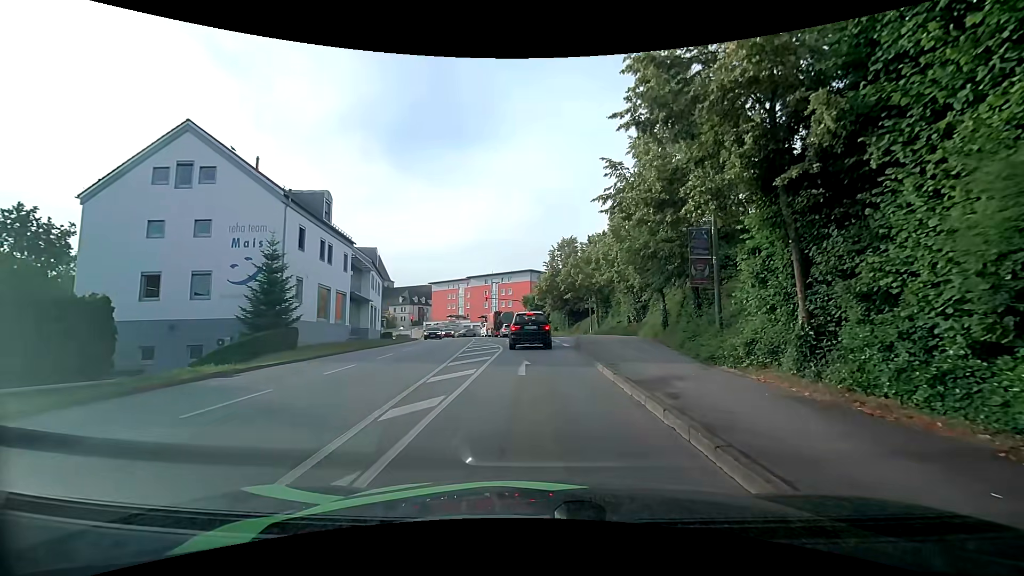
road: tertiary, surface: asphalt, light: Day
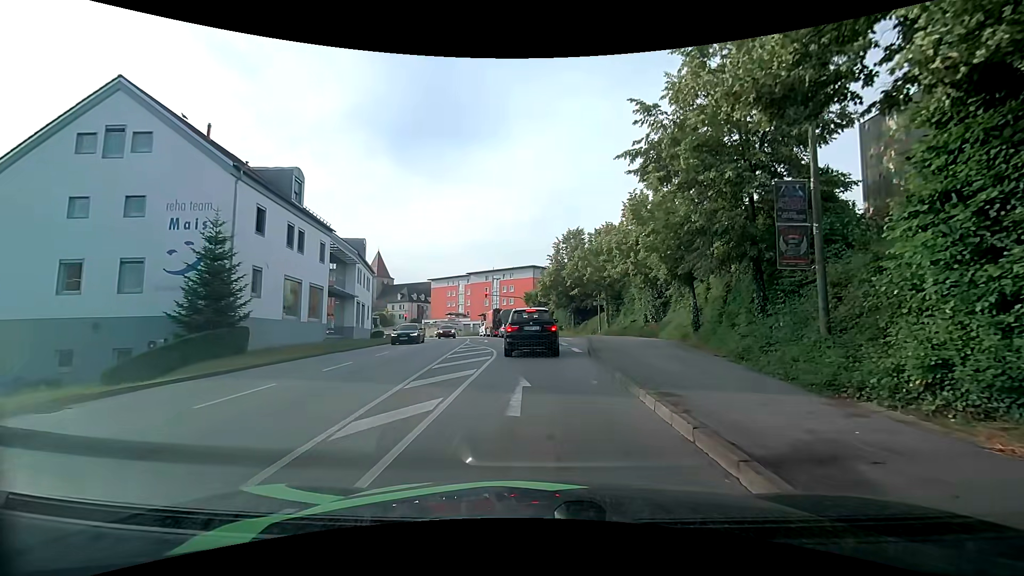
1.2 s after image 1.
(+0.1, +5.1) m; 0°
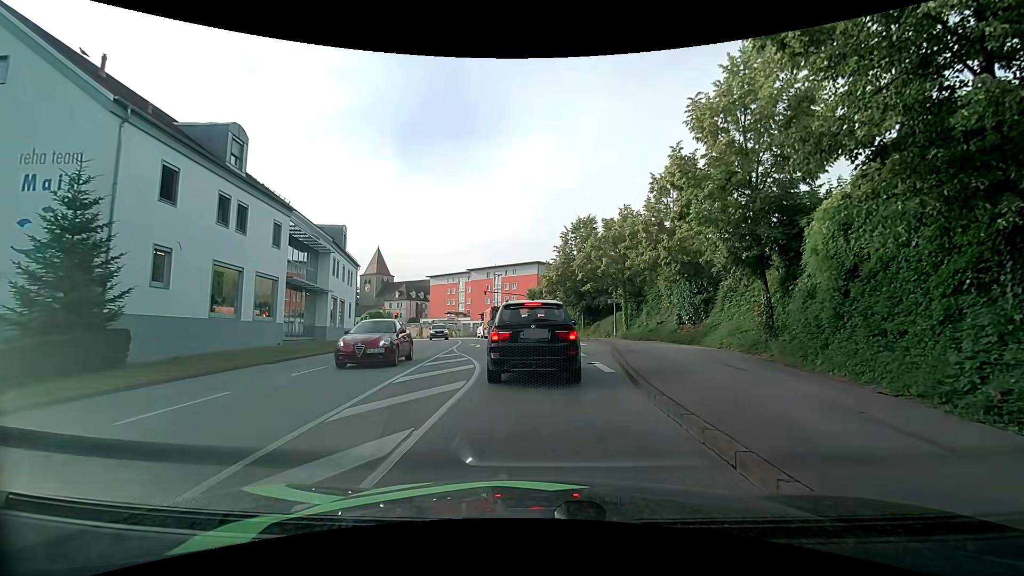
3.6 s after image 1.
(0.0, +7.1) m; 0°
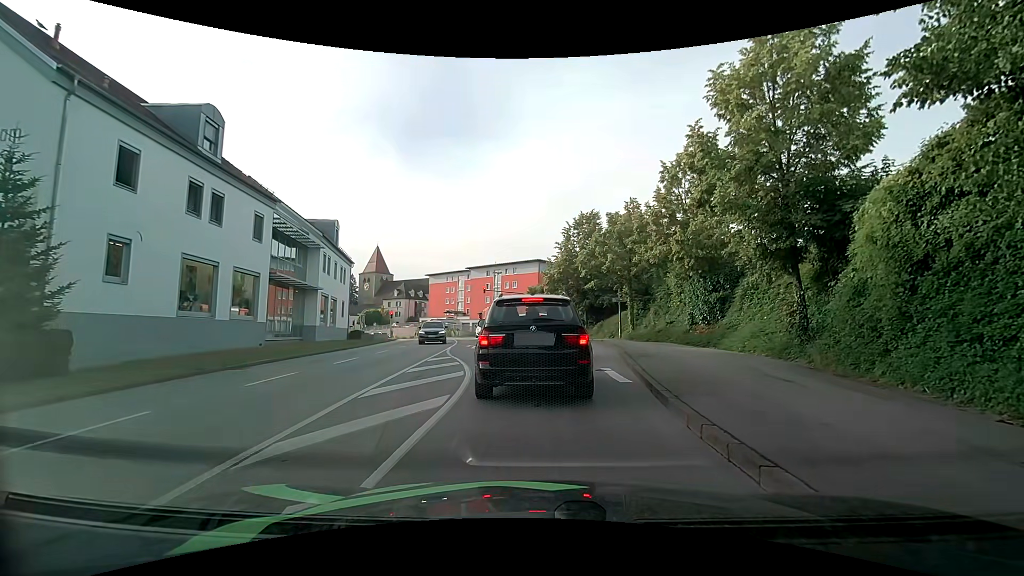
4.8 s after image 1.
(0.0, +2.0) m; -2°
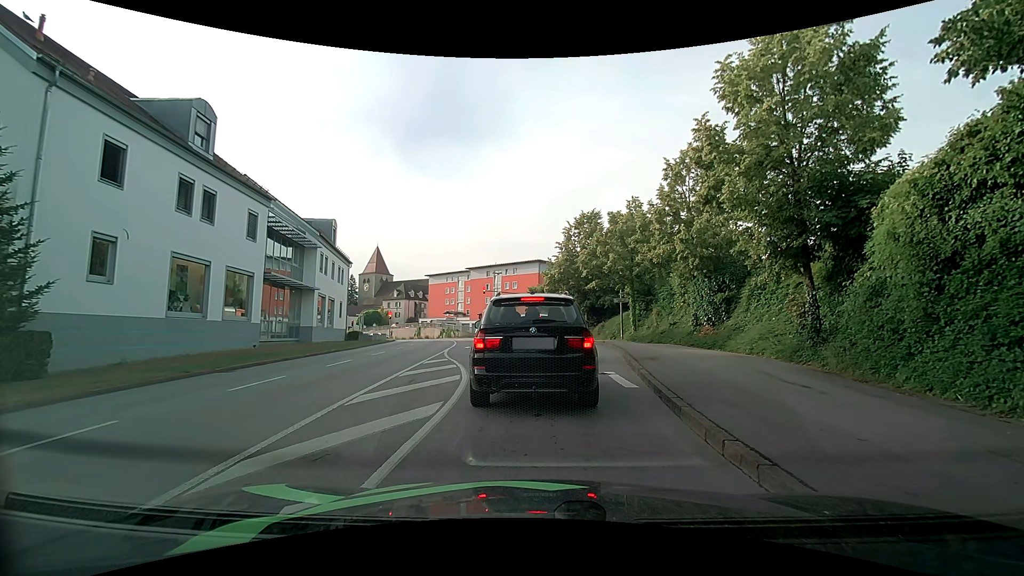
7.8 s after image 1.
(0.0, +0.7) m; 0°
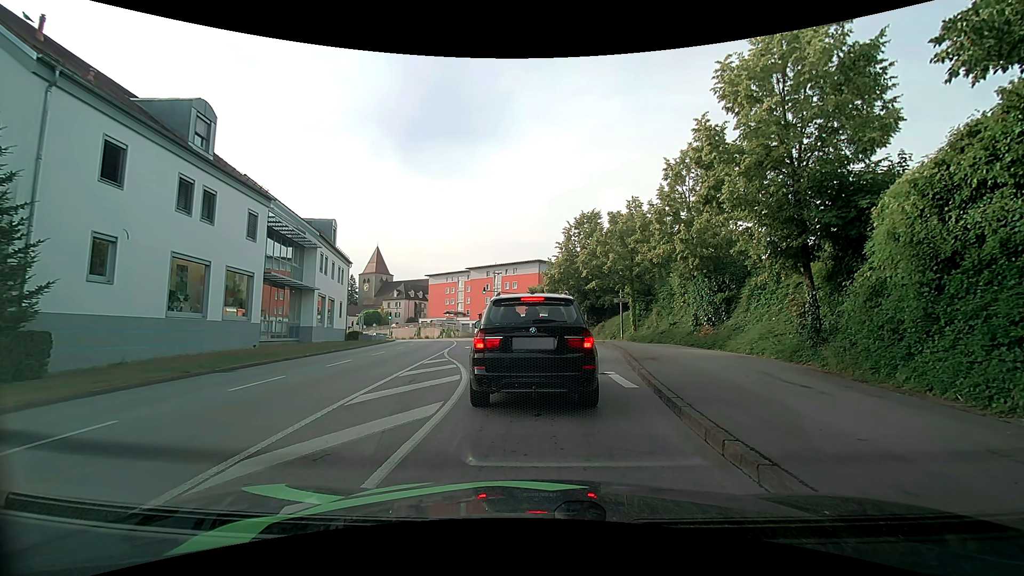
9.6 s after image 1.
(0.0, 0.0) m; 0°
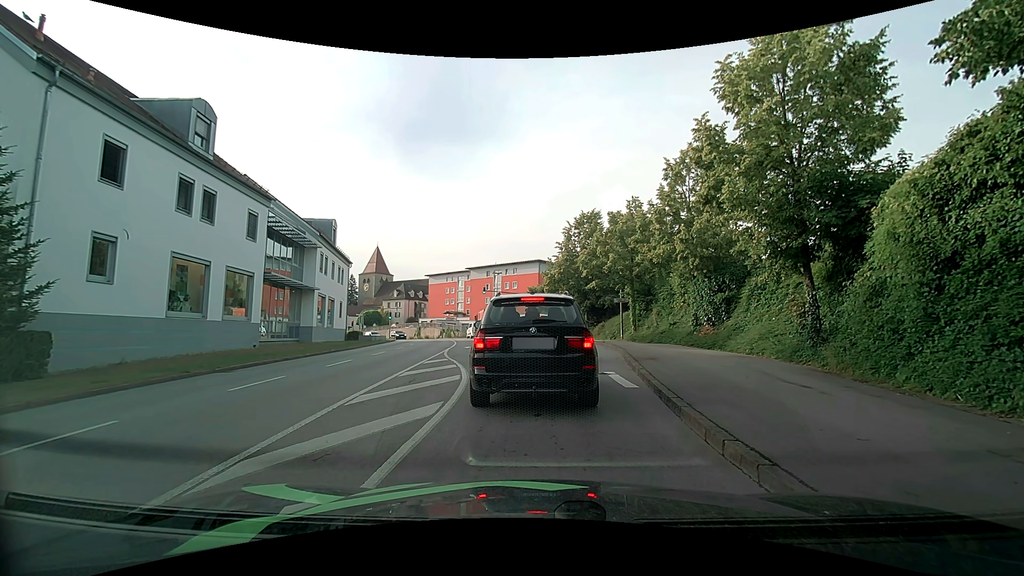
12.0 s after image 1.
(0.0, 0.0) m; 0°
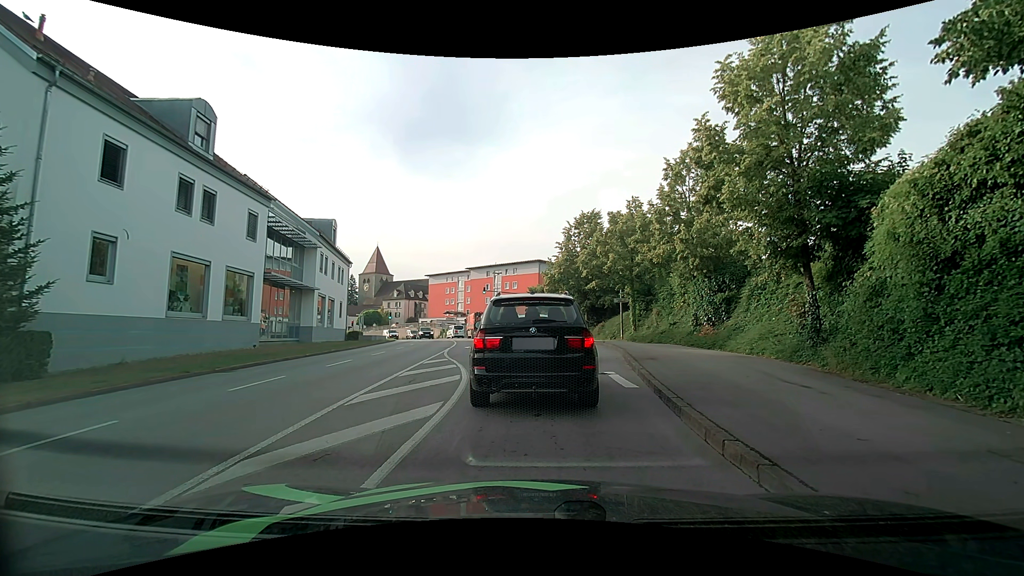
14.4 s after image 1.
(0.0, 0.0) m; 0°
(0, +10) (0, +20) (0, +30) (-1, +40) (-3, +50) (-5, +60) (-7, +69) (-10, +79) (-14, +88) (-19, +97) m
